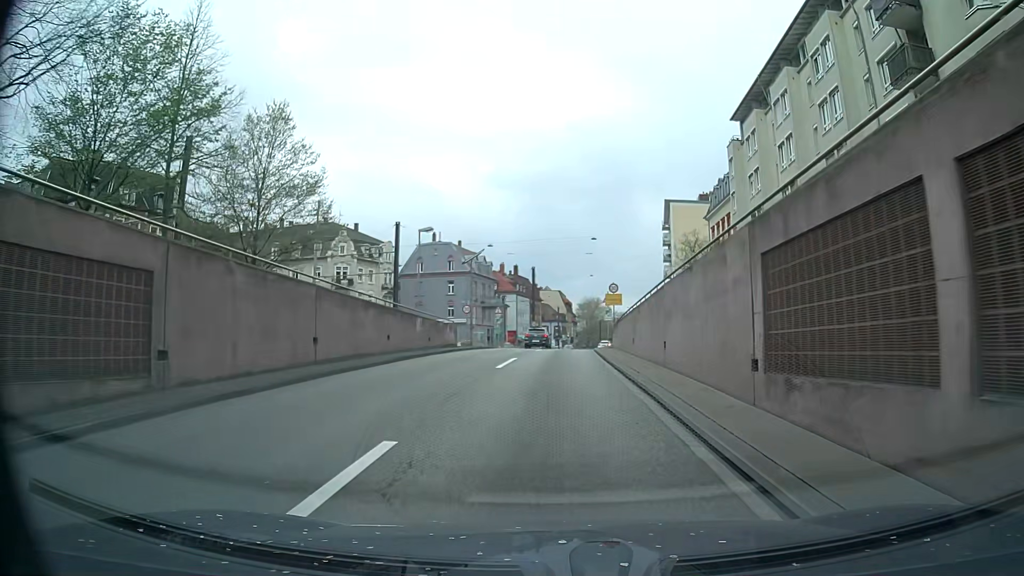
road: secondary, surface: asphalt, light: Day
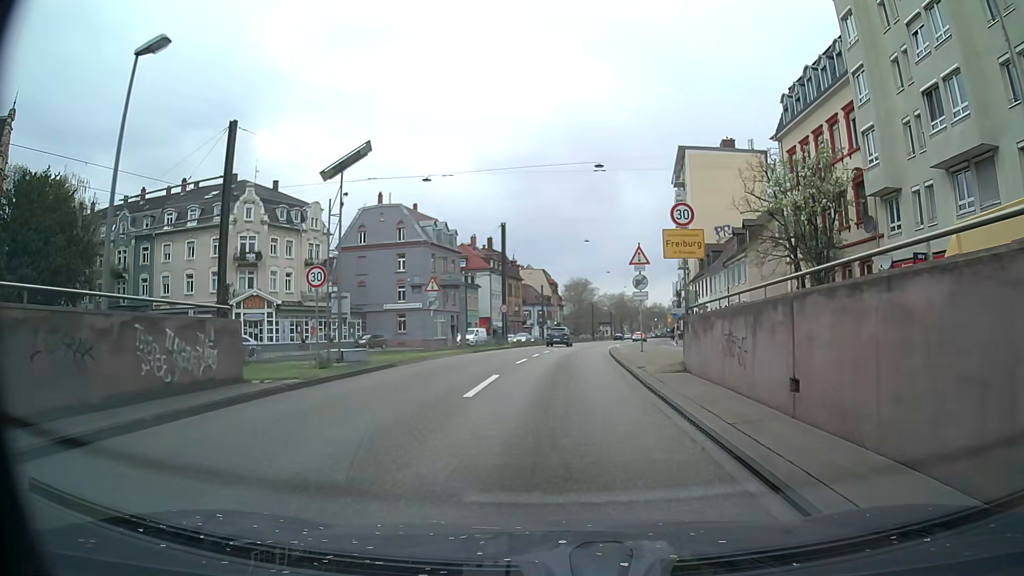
(+0.1, +25.3) m; +1°
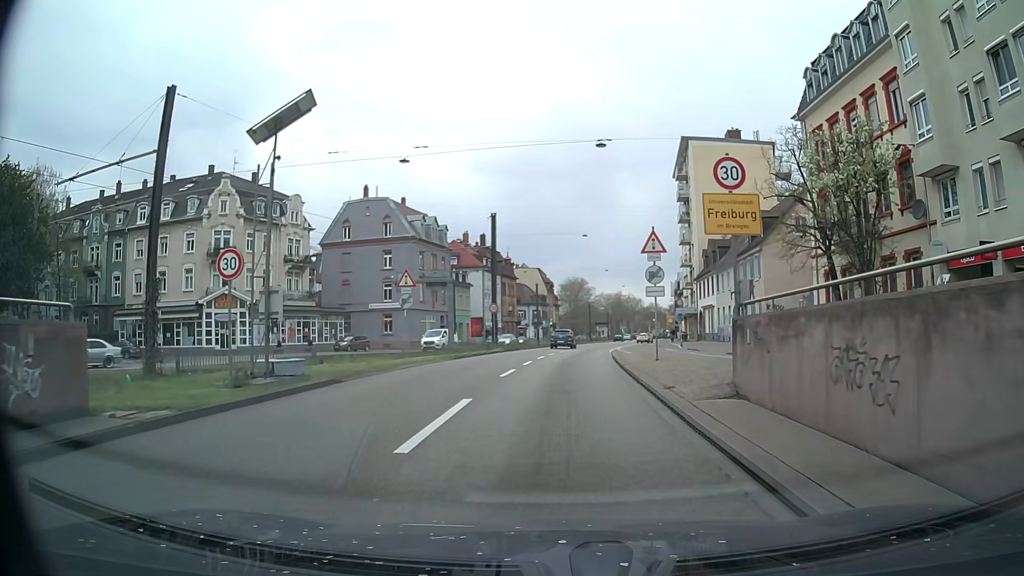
(0.0, +4.8) m; 0°
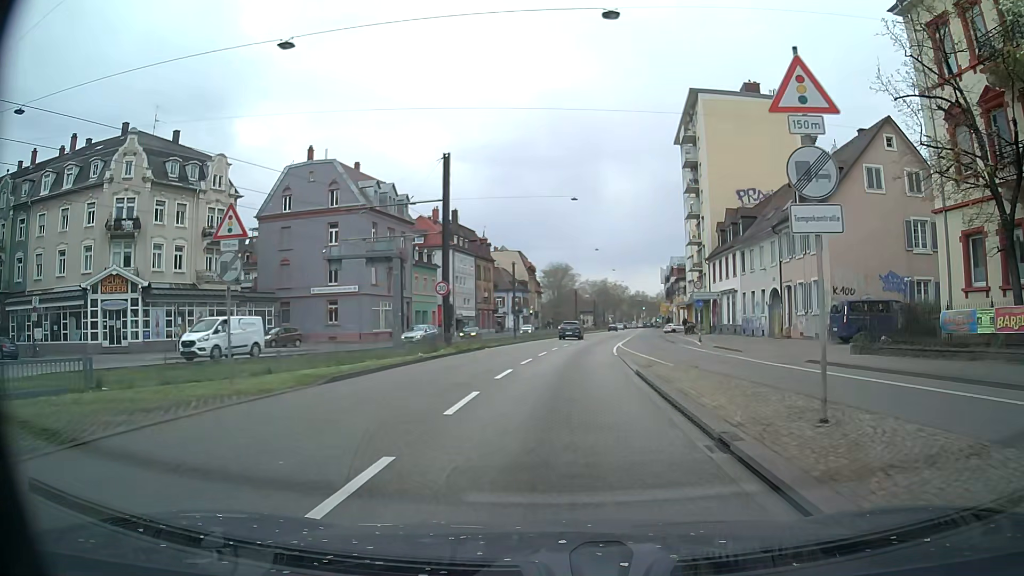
(+0.3, +14.0) m; +1°
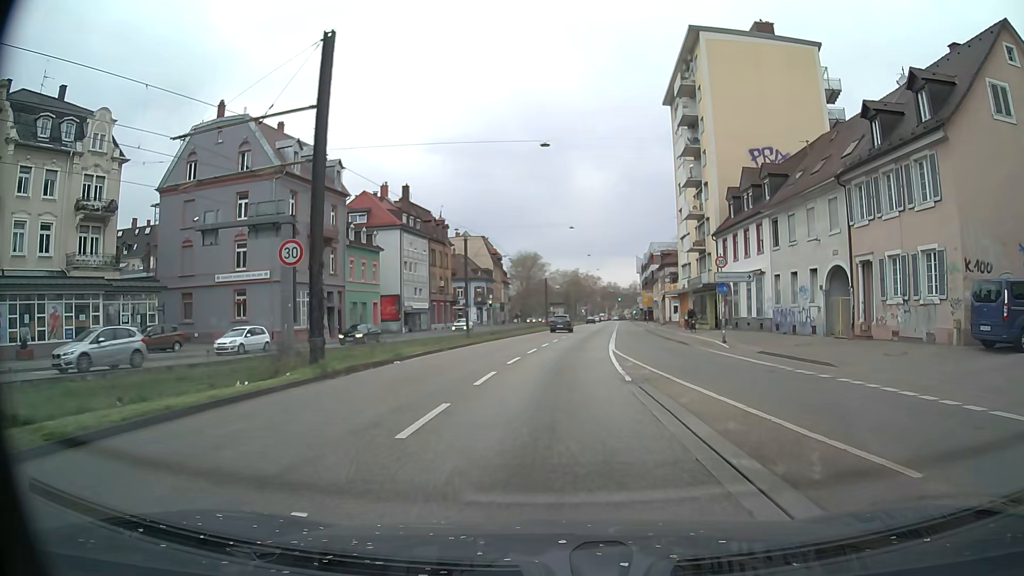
(+0.4, +13.9) m; +3°
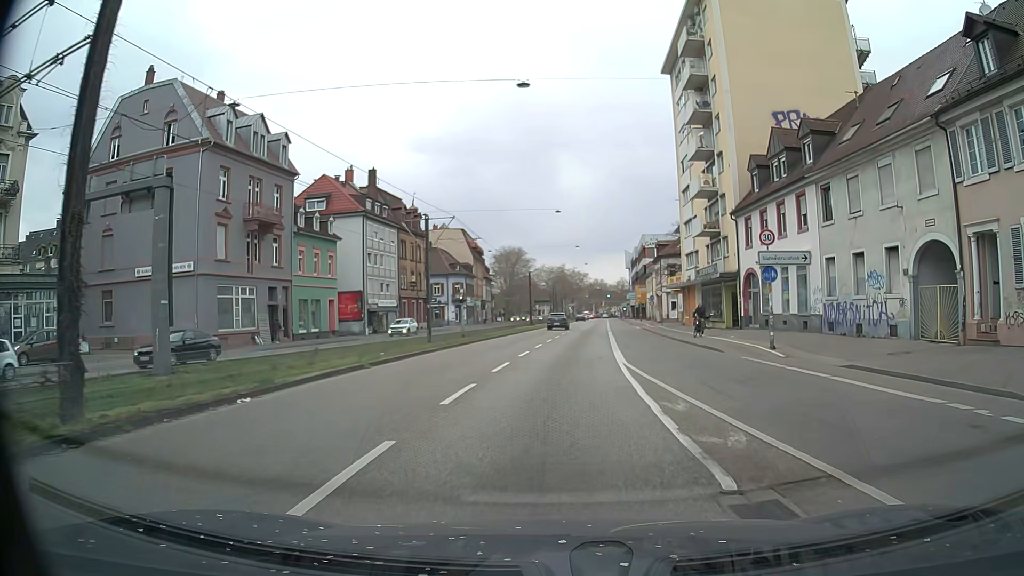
(+0.1, +9.3) m; +1°
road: trunk
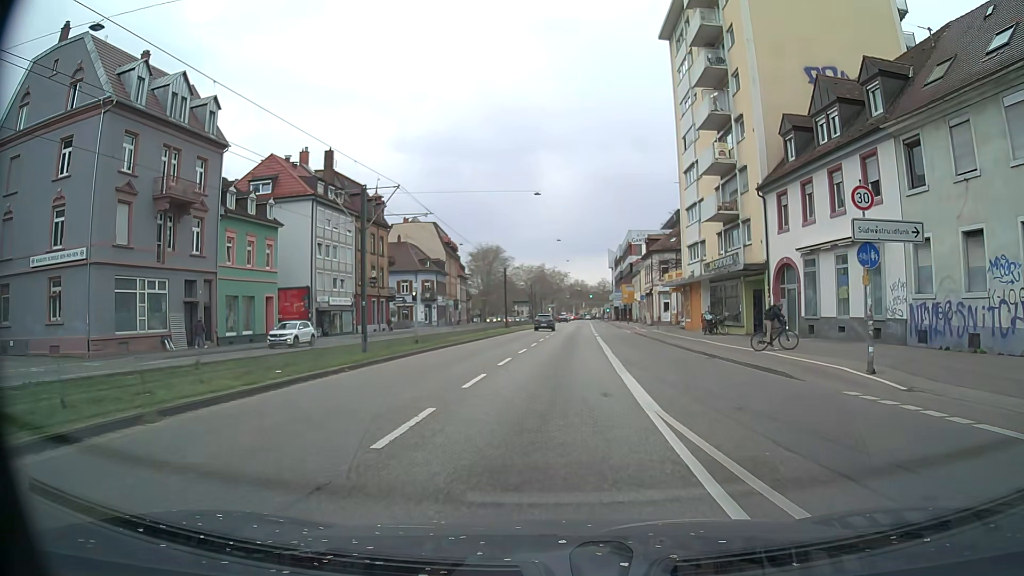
(+0.1, +9.1) m; +2°
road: primary
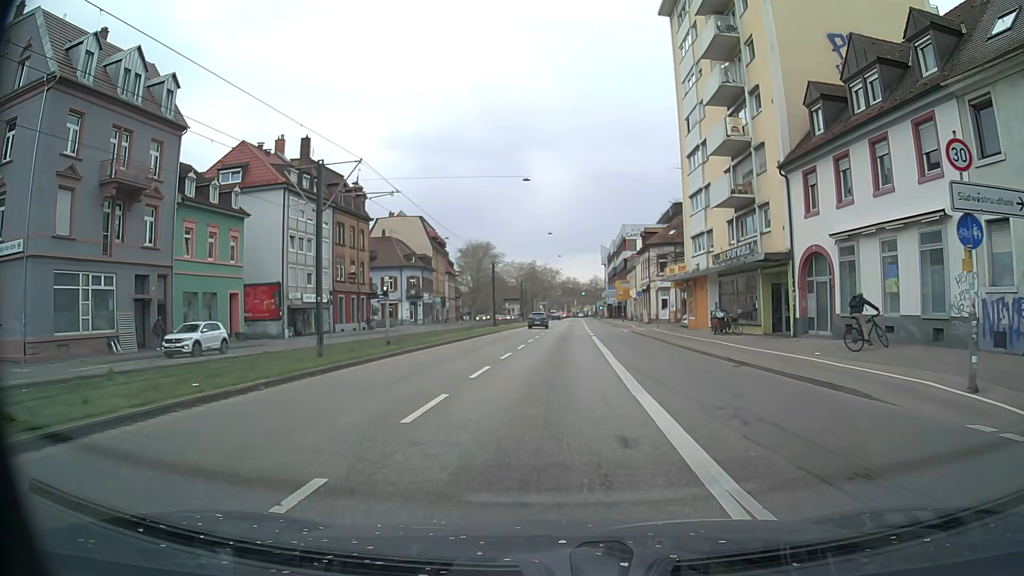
(0.0, +4.5) m; 0°
(0, +10) (0, +20) (+1, +30) (+1, +40) (+2, +50) (+2, +60) (+3, +70) (+3, +80) (+3, +90) (+4, +100) m
